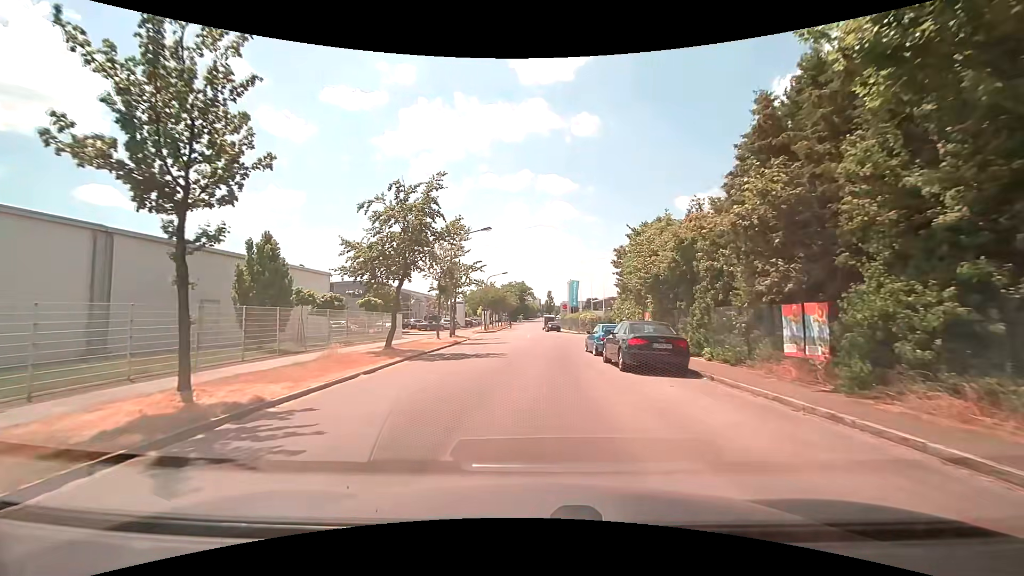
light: Day
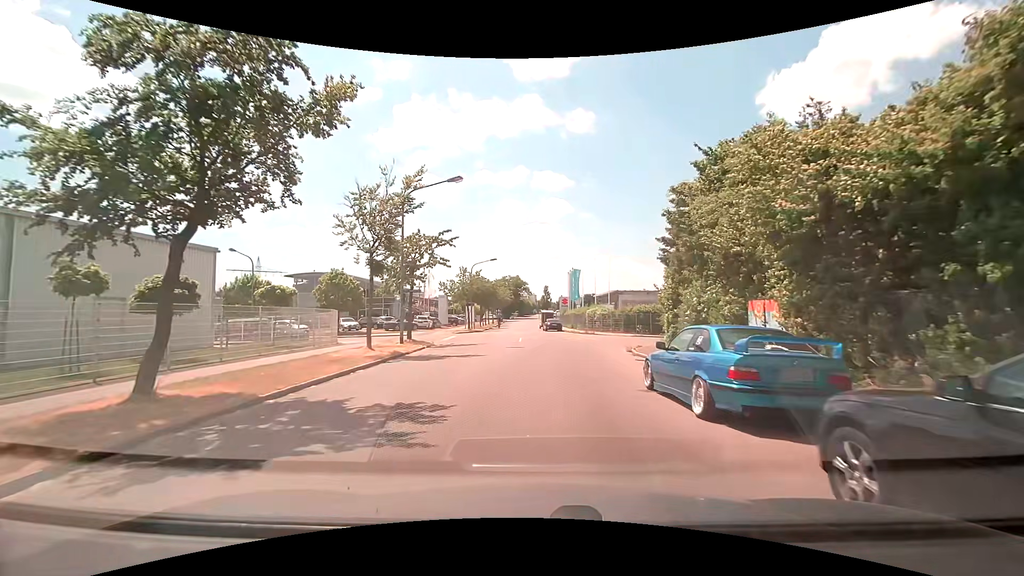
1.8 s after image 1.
(+0.1, +13.0) m; 0°
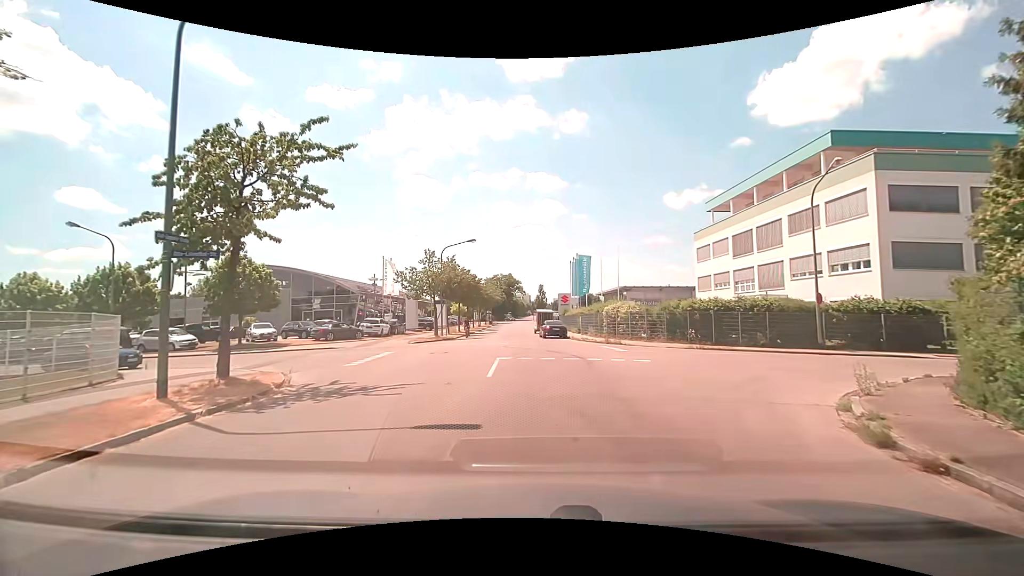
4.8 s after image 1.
(+0.2, +15.9) m; +1°
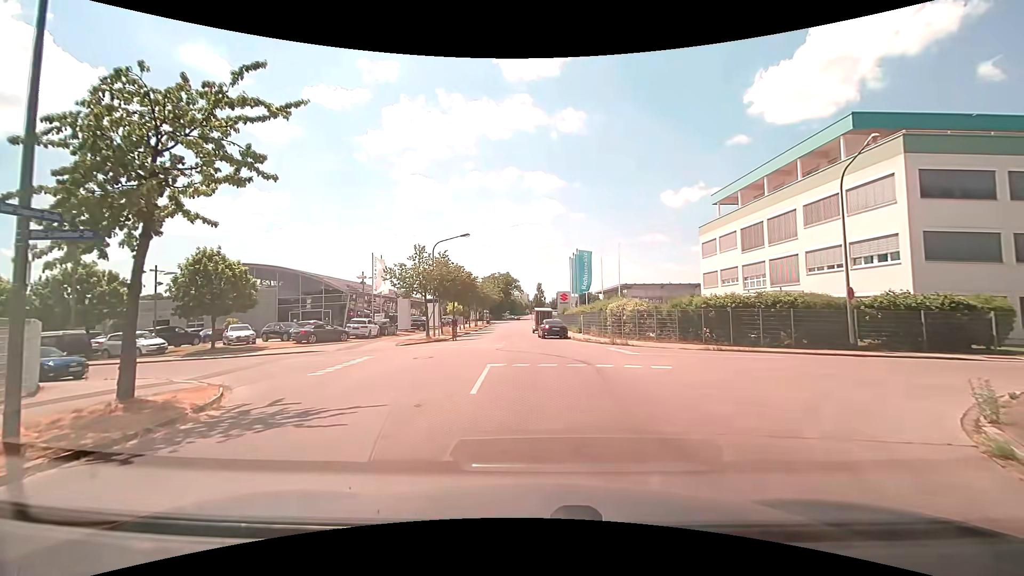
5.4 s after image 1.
(0.0, +2.6) m; 0°
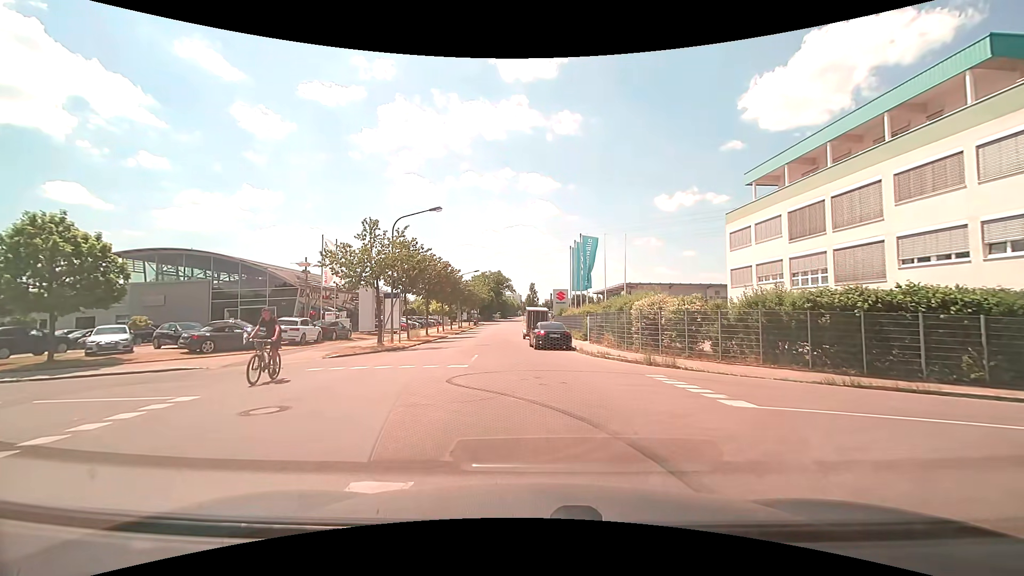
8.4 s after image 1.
(-0.1, +10.0) m; 0°
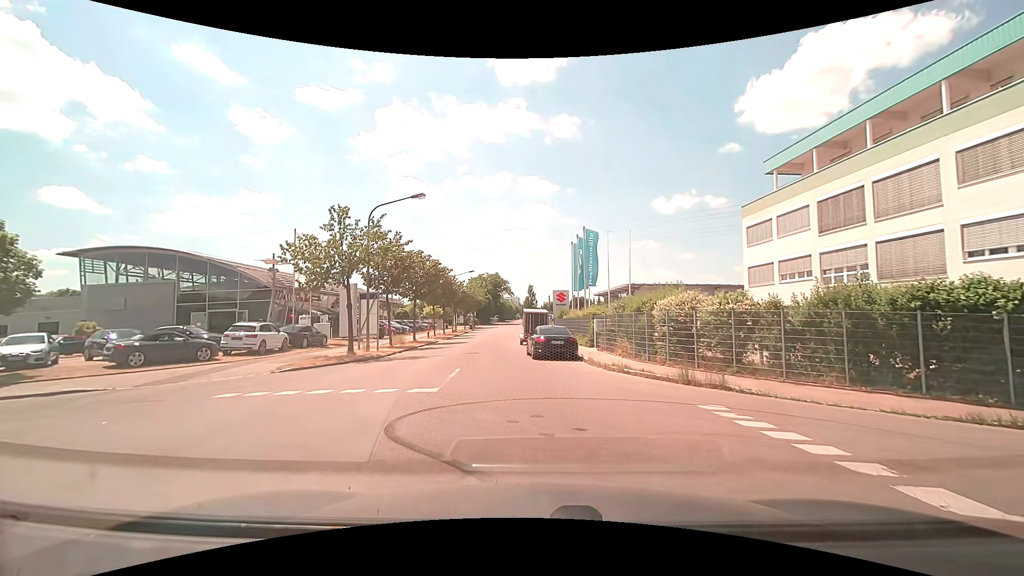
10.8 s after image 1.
(+0.1, +4.2) m; 0°
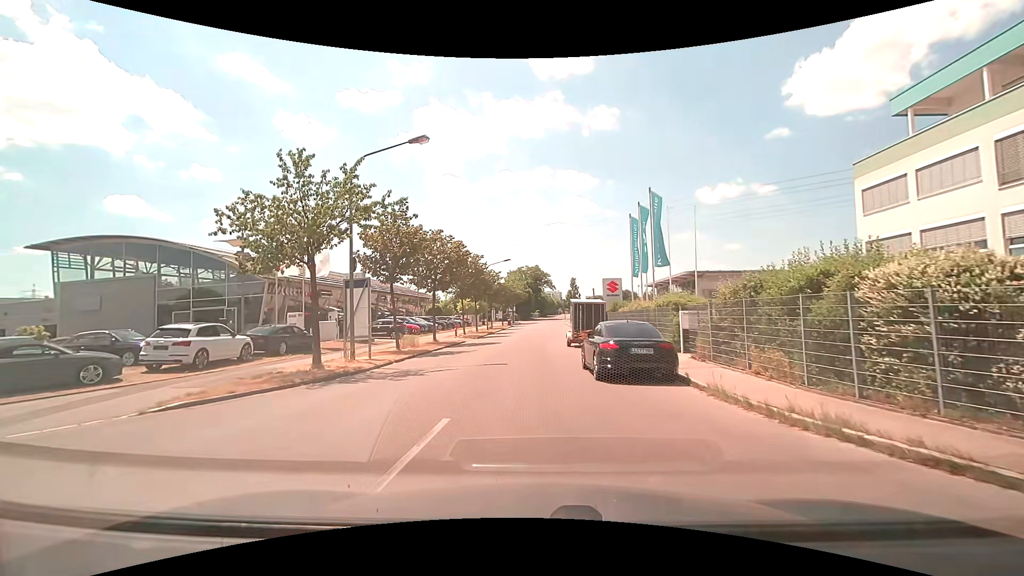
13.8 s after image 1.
(-0.2, +8.7) m; -3°
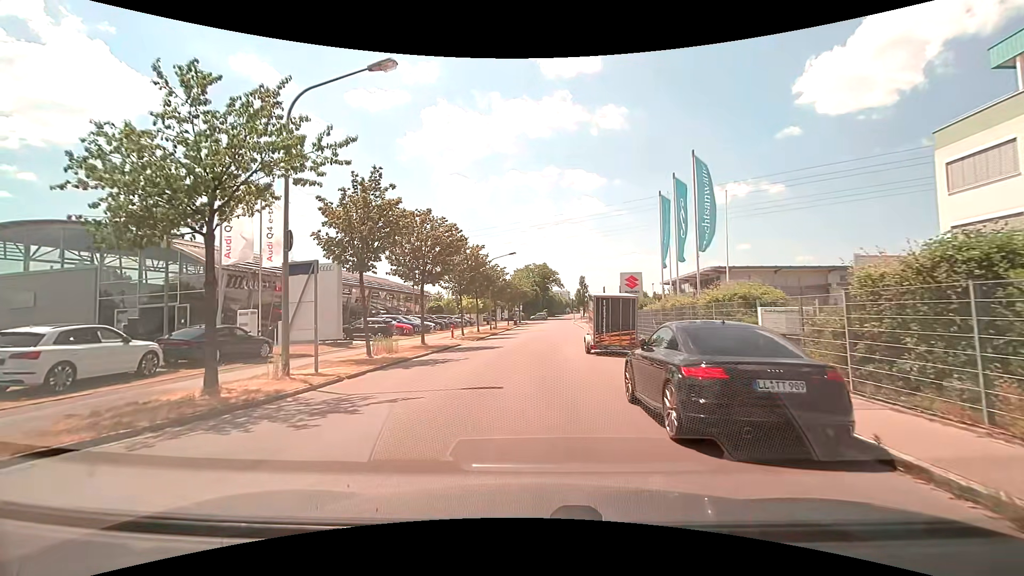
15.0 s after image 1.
(-0.1, +5.9) m; -1°
(0, +10) (0, +20) (+1, +30) (+1, +40) (+2, +50) (+3, +60) (+3, +70) (+4, +80) (+4, +90) (+6, +100) m
